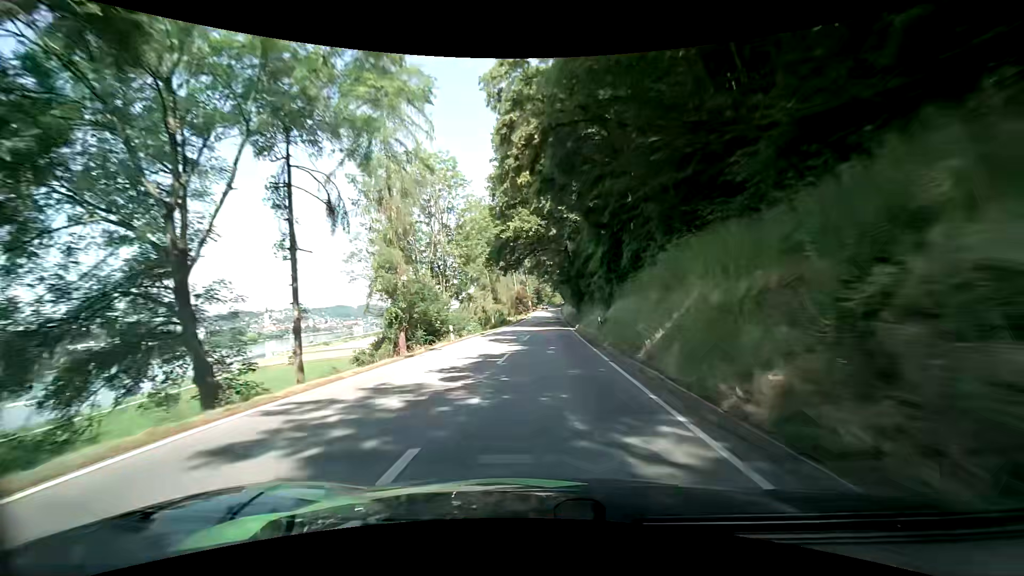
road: secondary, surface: asphalt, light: Day
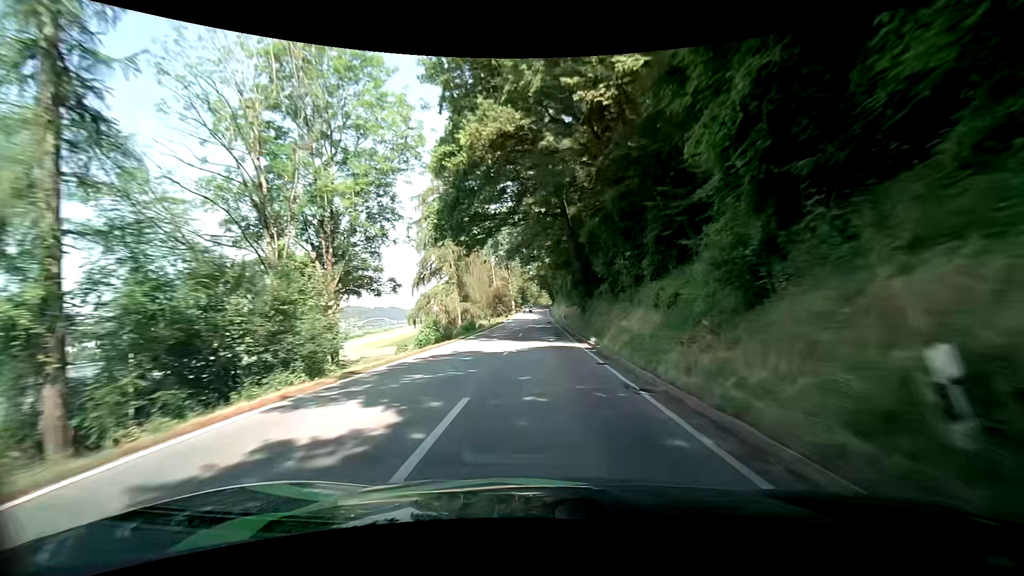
(0.0, +21.6) m; 0°
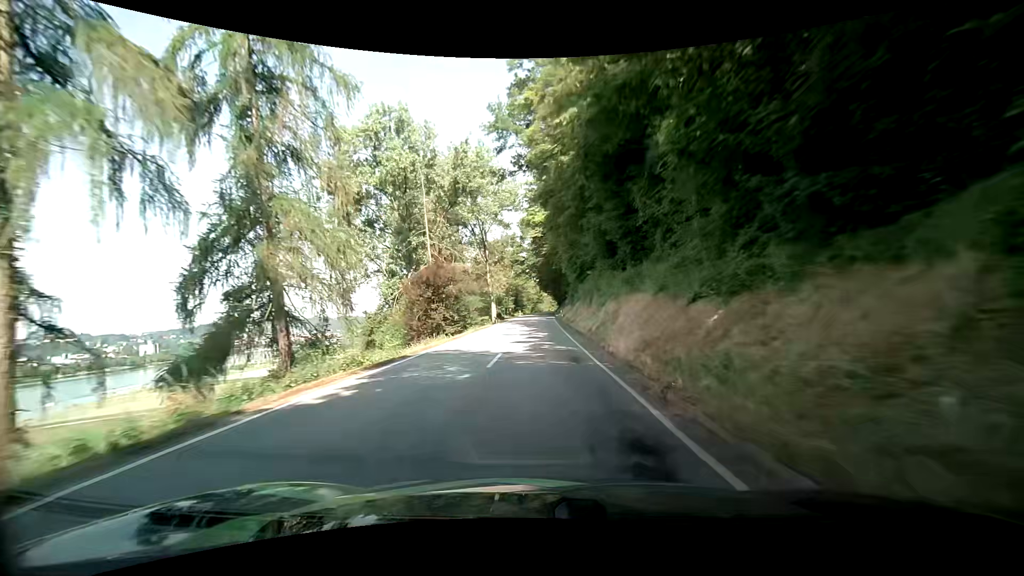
(+0.9, +53.6) m; +1°
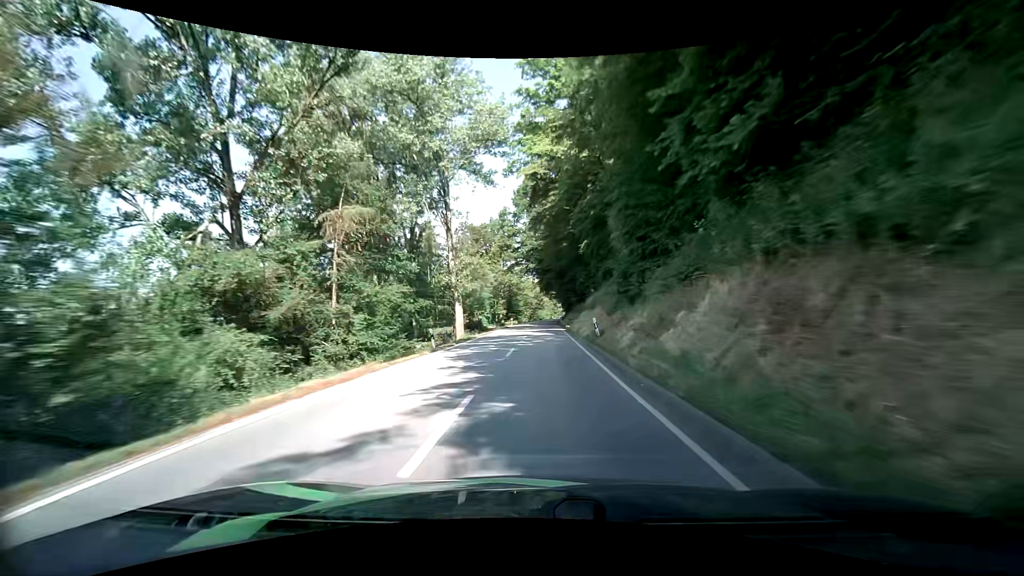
(-0.3, +32.5) m; -1°
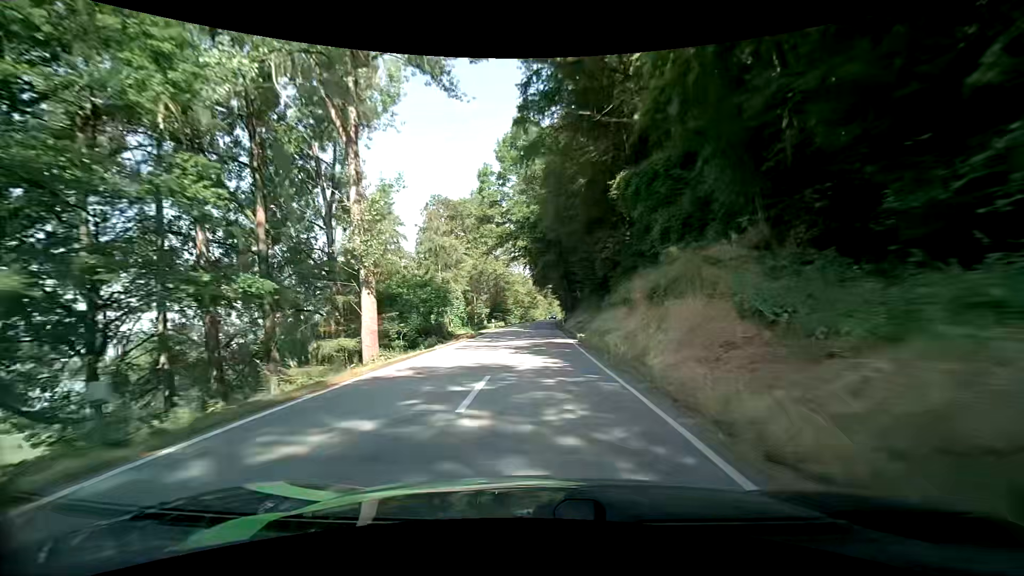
(+0.1, +21.7) m; +1°
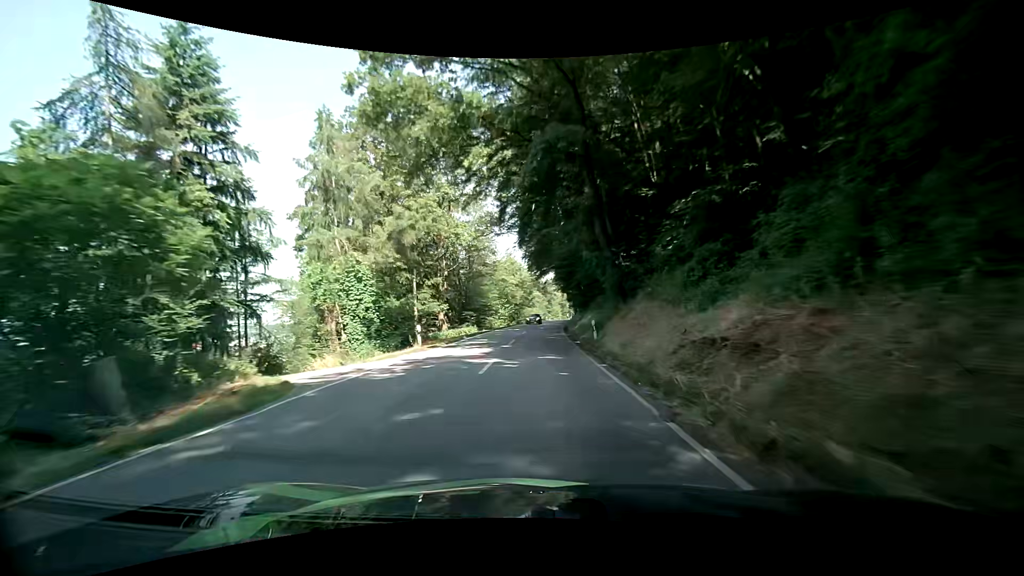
(+0.2, +32.5) m; +1°
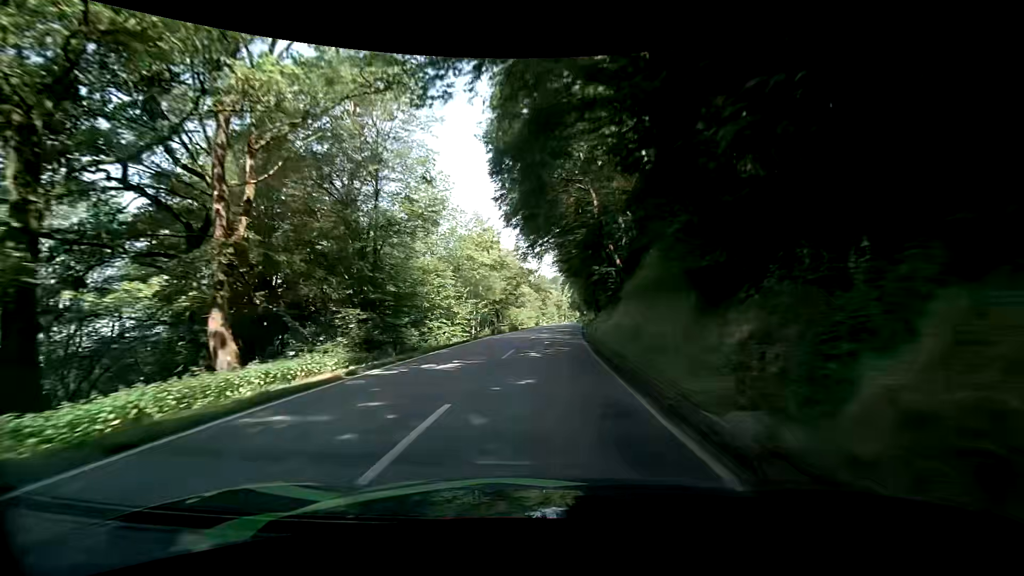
(0.0, +32.6) m; +1°
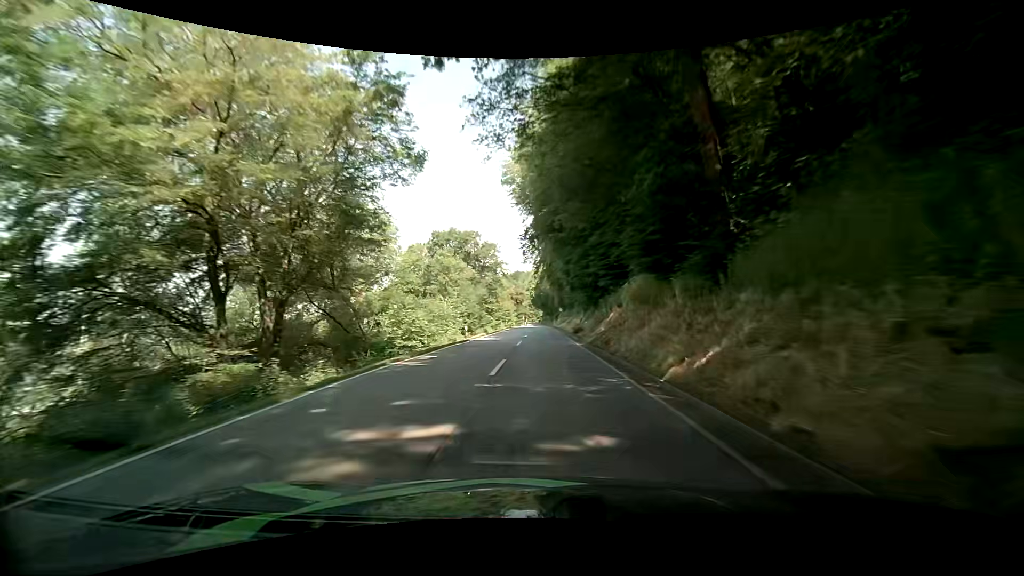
(+2.0, +53.8) m; +4°
(0, +10) (0, +20) (0, +30) (0, +40) (+1, +50) (+1, +60) (+1, +70) (+1, +80) (+1, +90) (+1, +100) m
